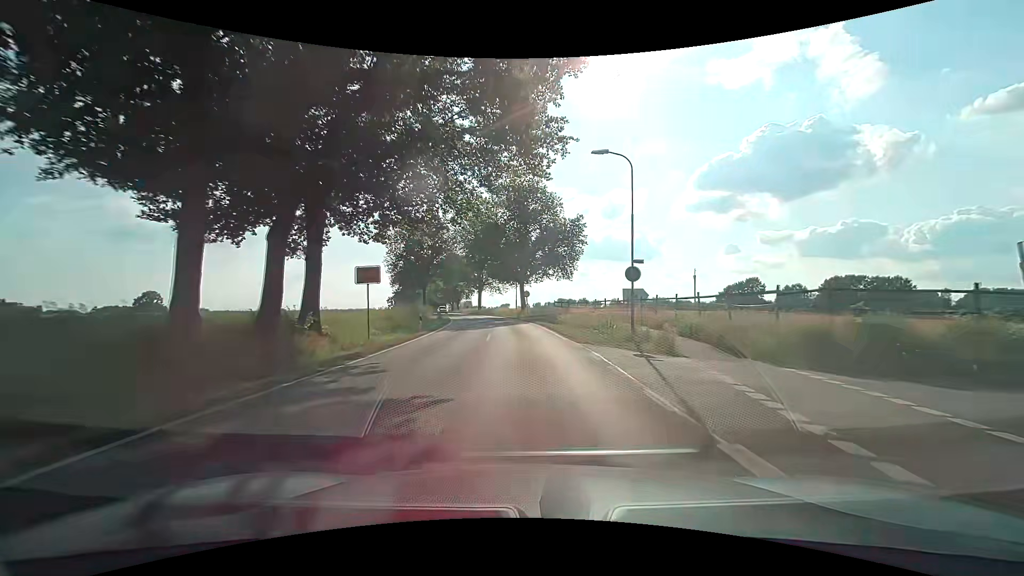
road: tertiary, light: Day
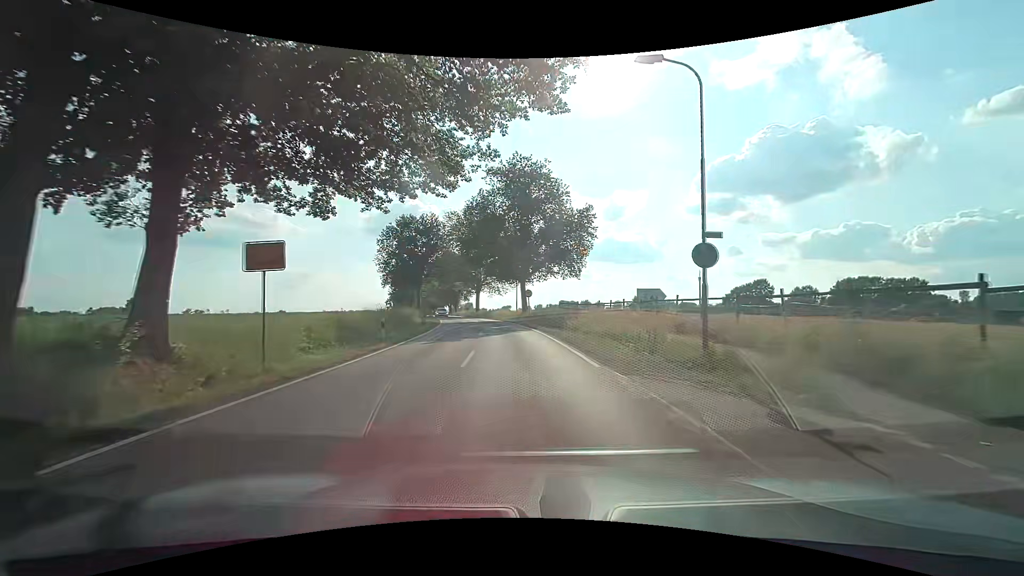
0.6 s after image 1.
(+0.1, +7.6) m; +1°
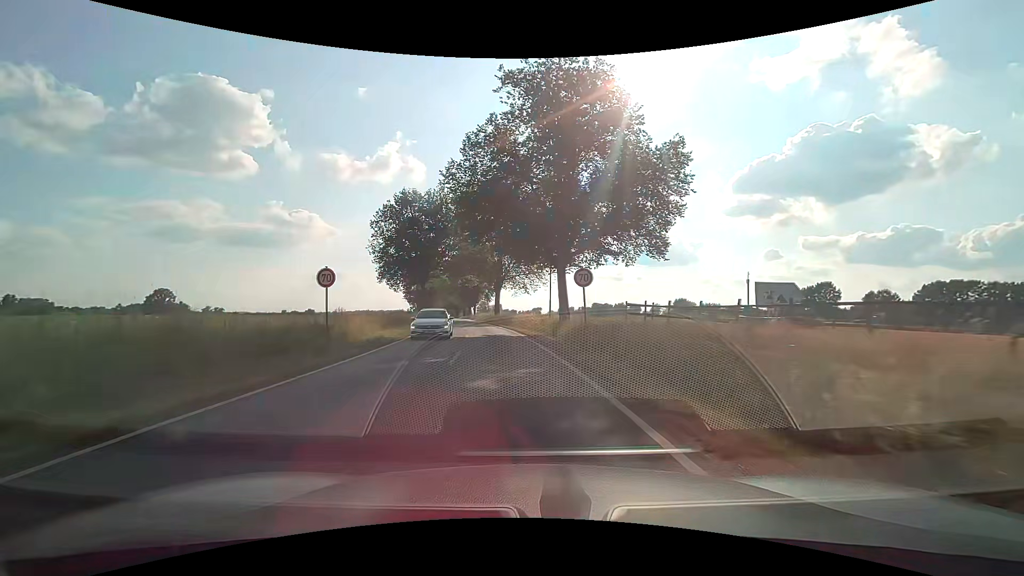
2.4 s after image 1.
(-0.8, +23.2) m; -4°
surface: asphalt
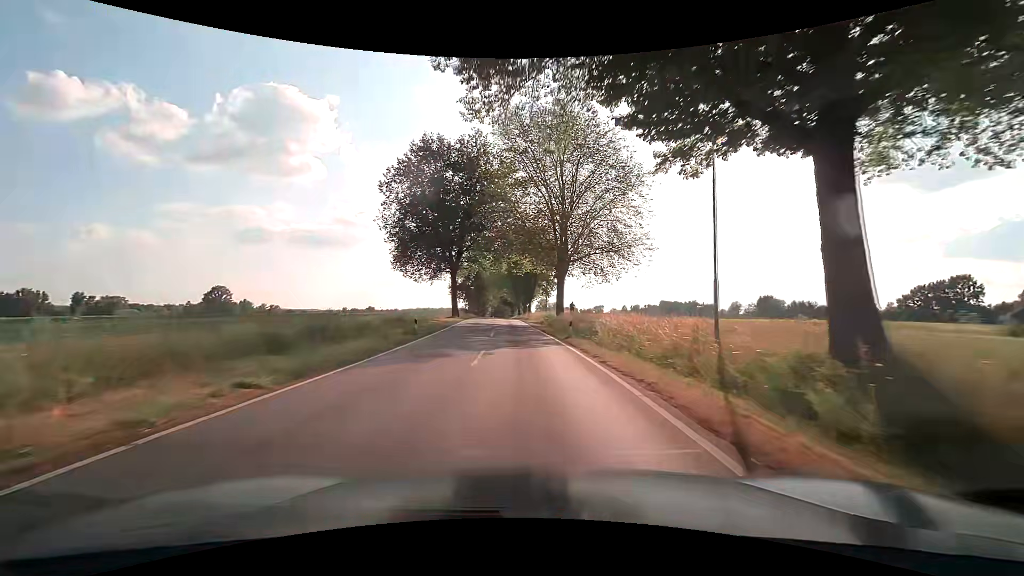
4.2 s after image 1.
(-1.6, +25.1) m; -7°
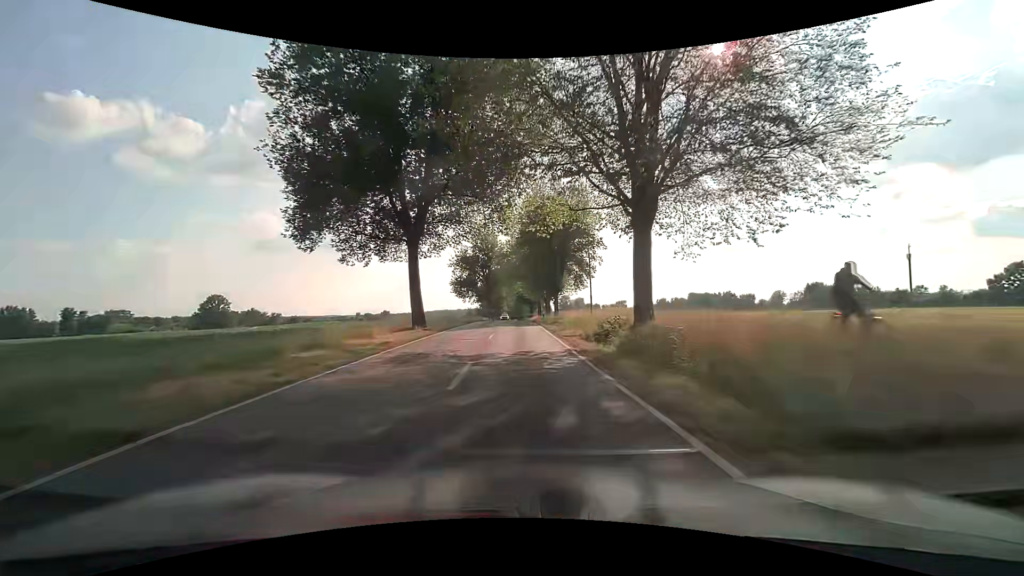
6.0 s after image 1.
(-0.6, +28.2) m; -2°
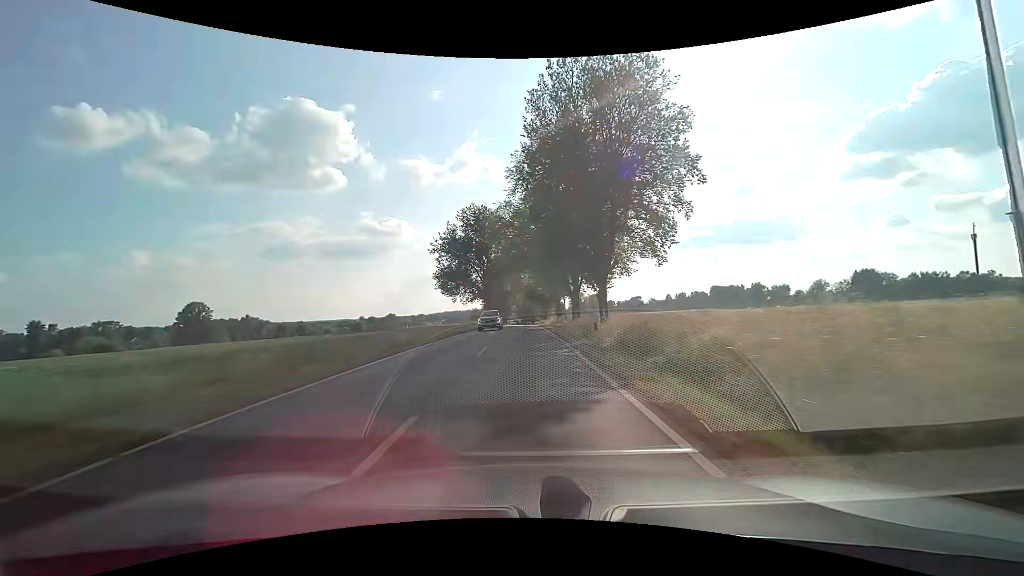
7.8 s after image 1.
(-0.4, +30.3) m; -1°
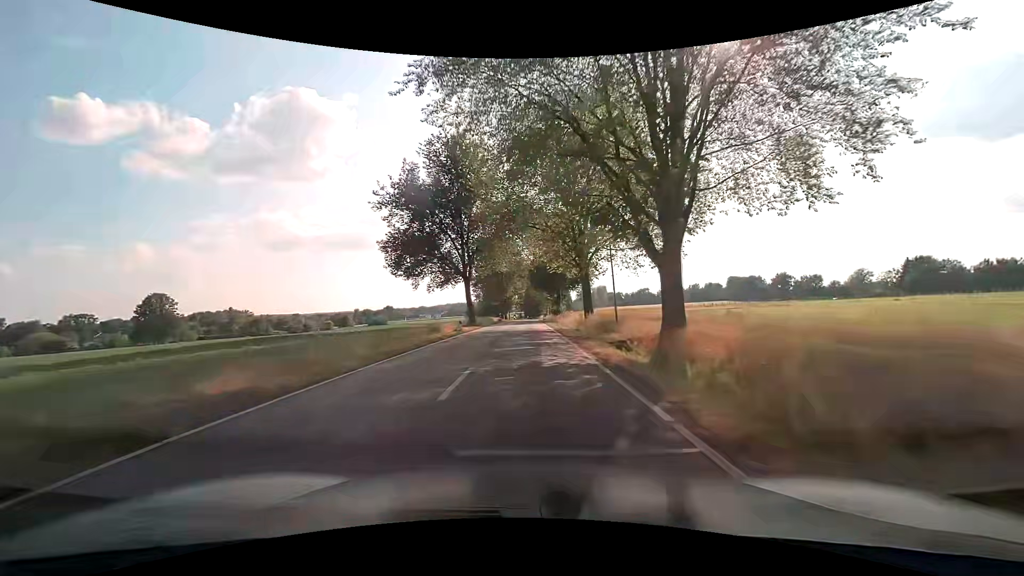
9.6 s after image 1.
(-0.2, +31.2) m; 0°
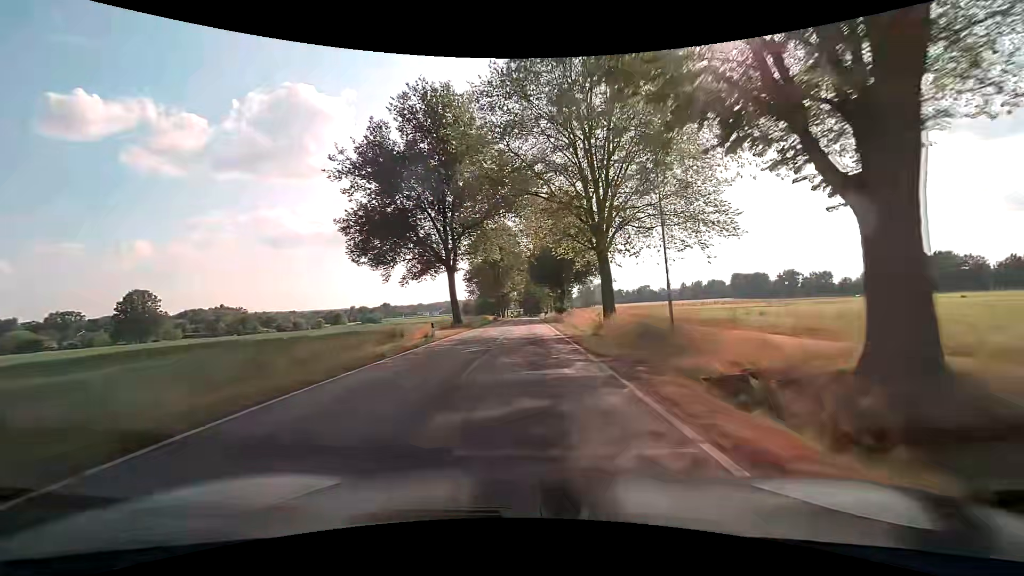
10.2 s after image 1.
(0.0, +10.6) m; 0°
(0, +10) (0, +20) (0, +30) (0, +40) (0, +50) (0, +60) (0, +70) (+1, +80) (+1, +90) (+1, +100) m
